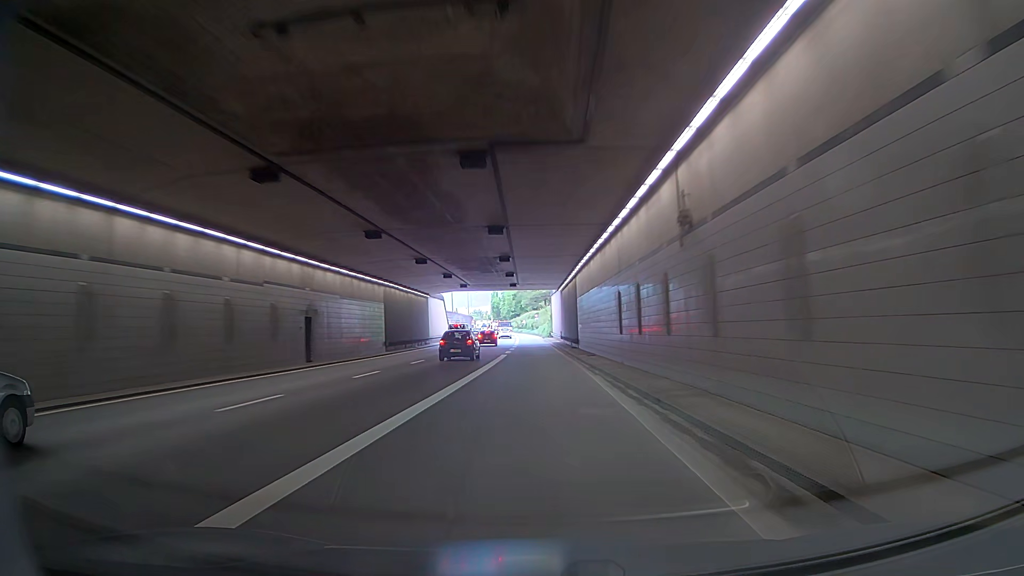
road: trunk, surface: asphalt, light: Day
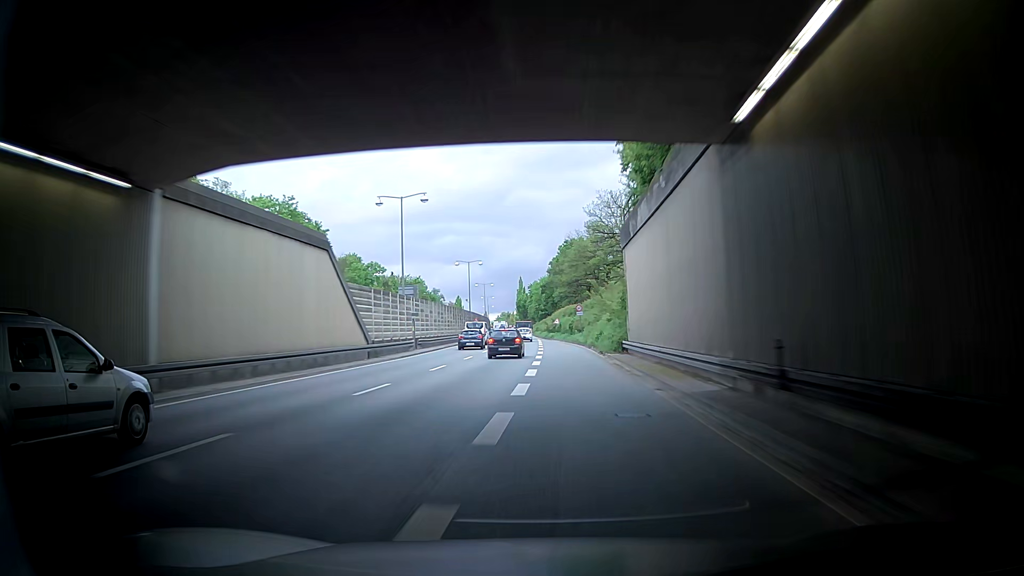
(0.0, +50.6) m; 0°
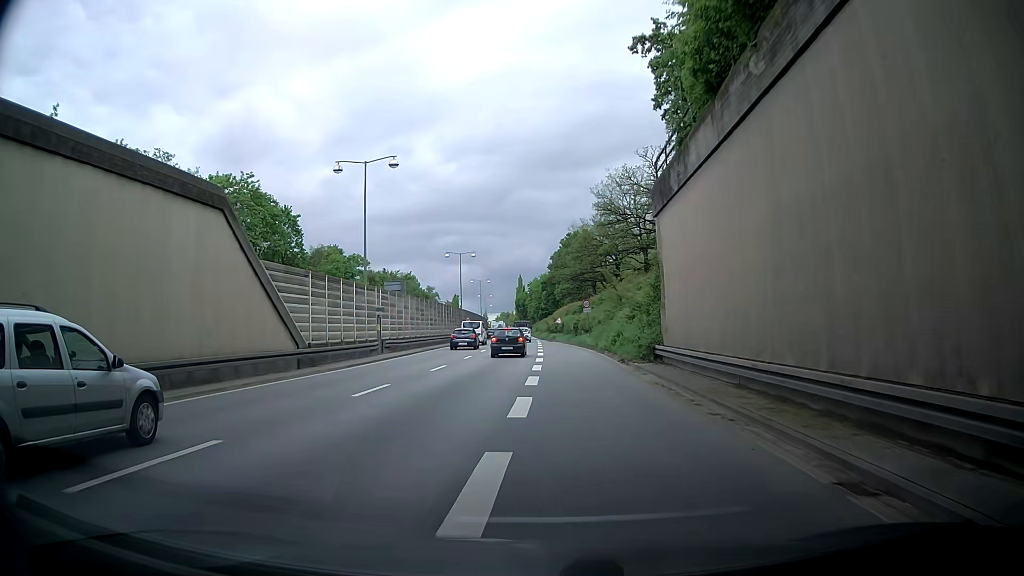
(-0.1, +9.6) m; -3°
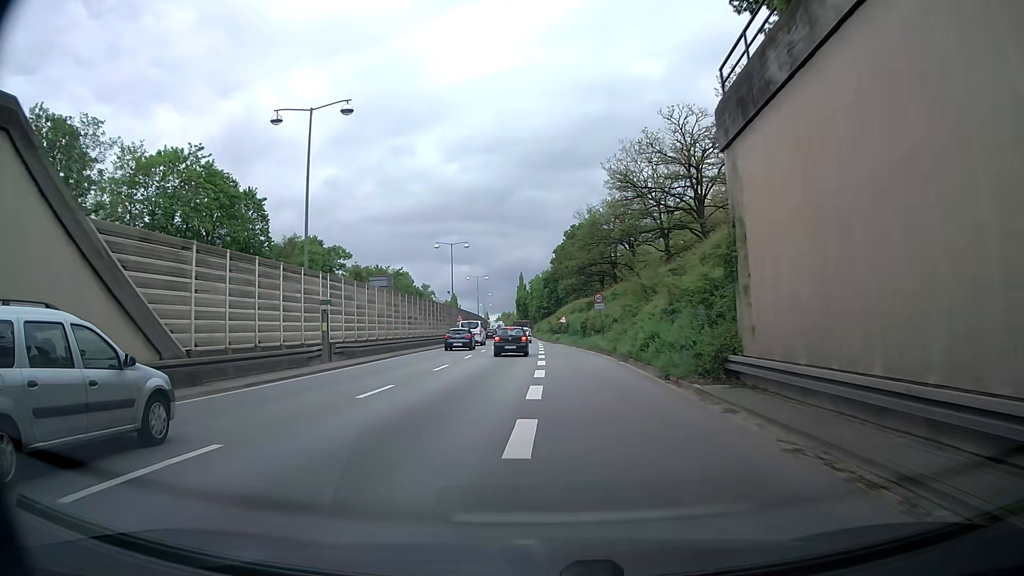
(-0.3, +9.2) m; -1°
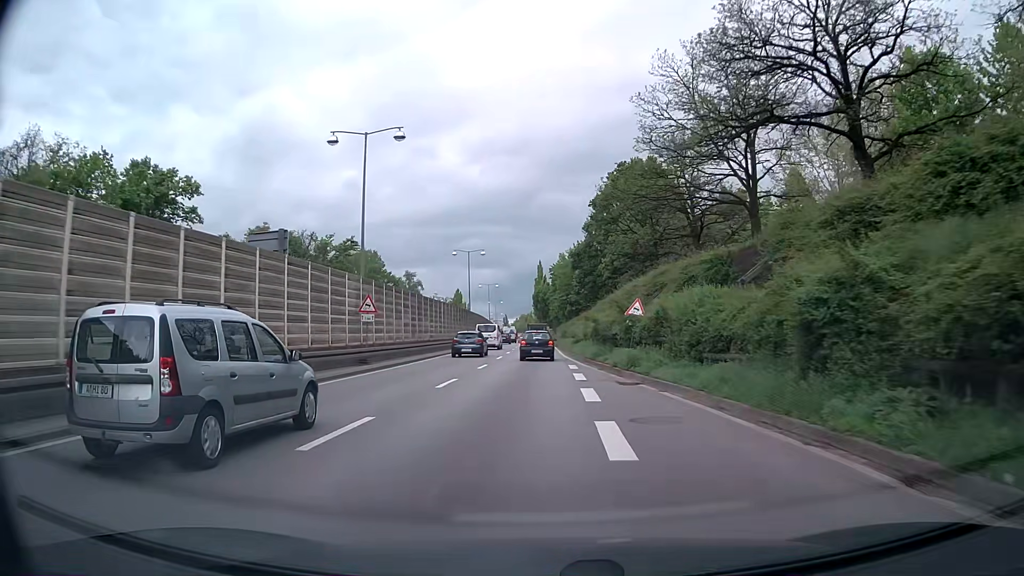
(-2.3, +41.7) m; -4°
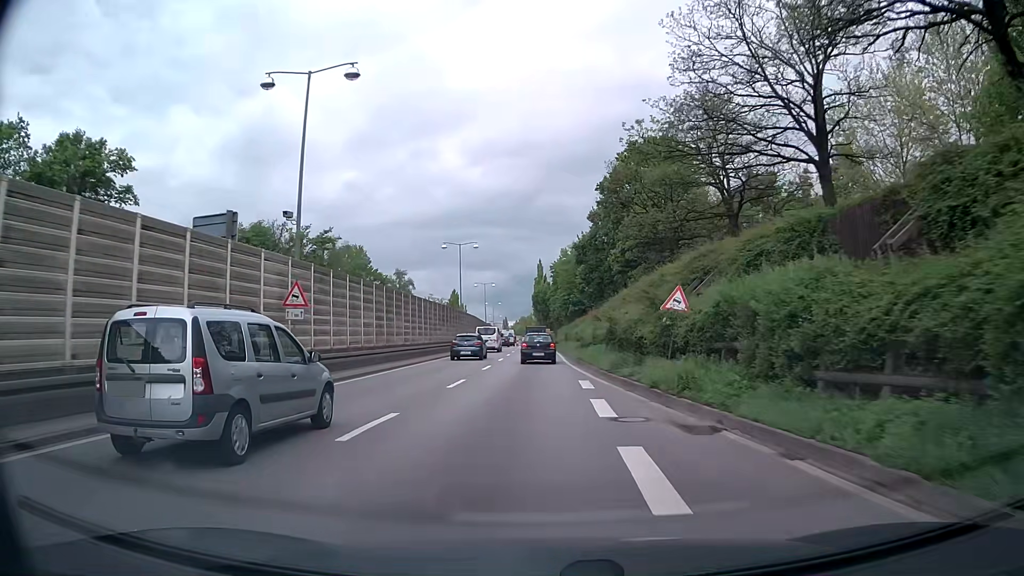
(0.0, +8.0) m; 0°
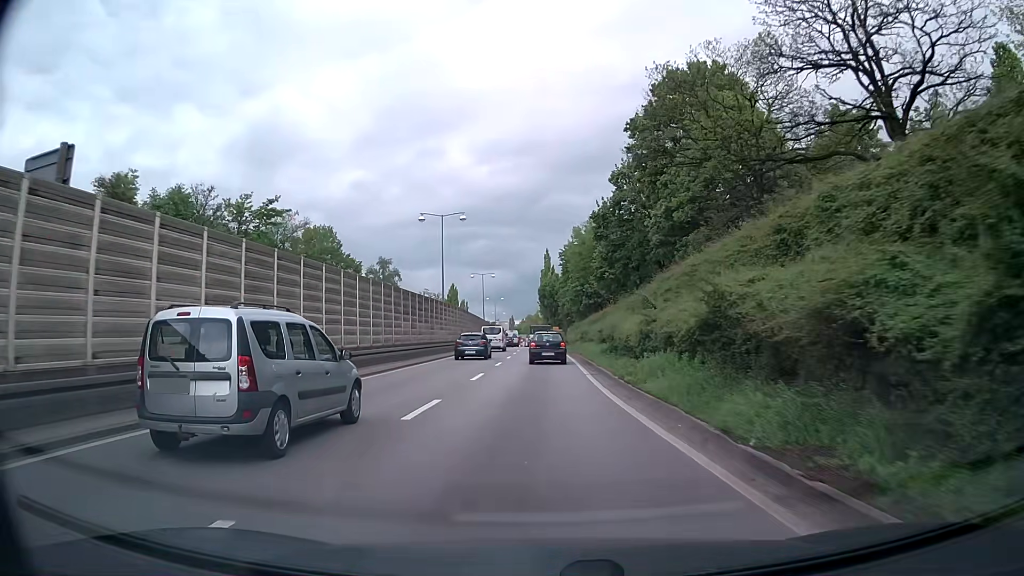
(-0.1, +15.9) m; -1°
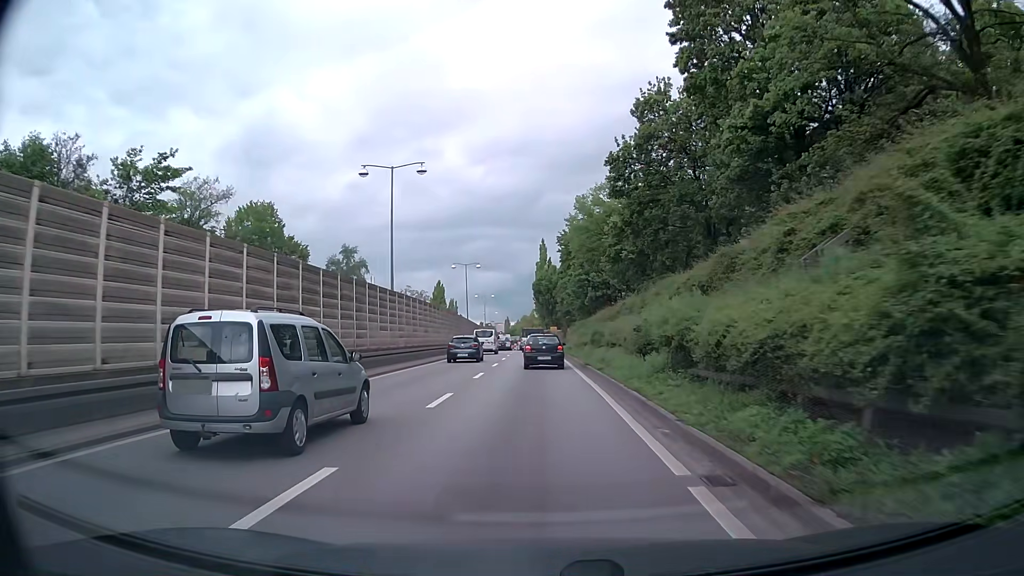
(+0.1, +15.8) m; +1°
(0, +10) (0, +20) (0, +30) (-1, +40) (-1, +50) (-1, +60) (-2, +70) (-2, +80) (-3, +90) (-3, +100) m
